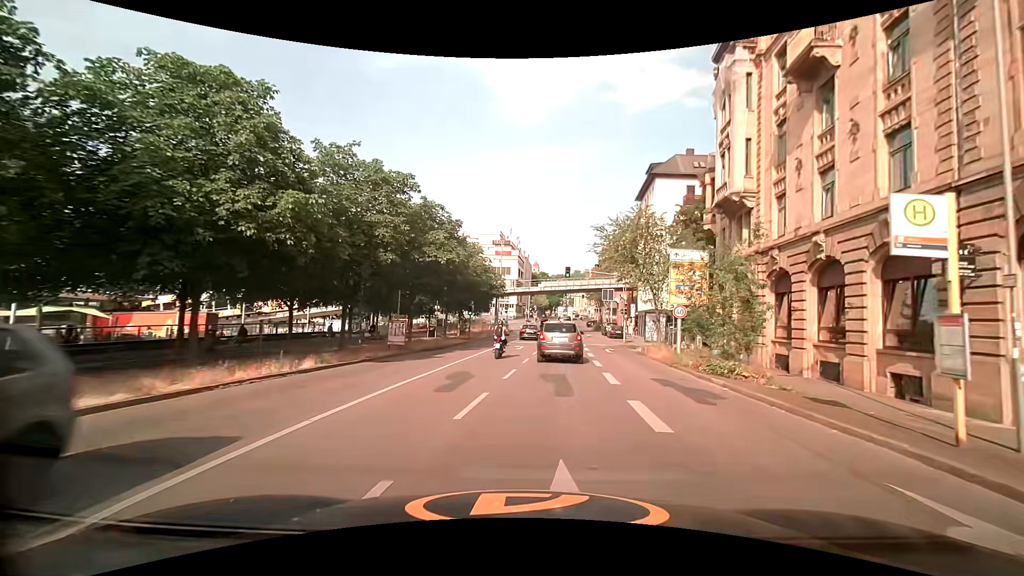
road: tertiary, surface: asphalt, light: Day
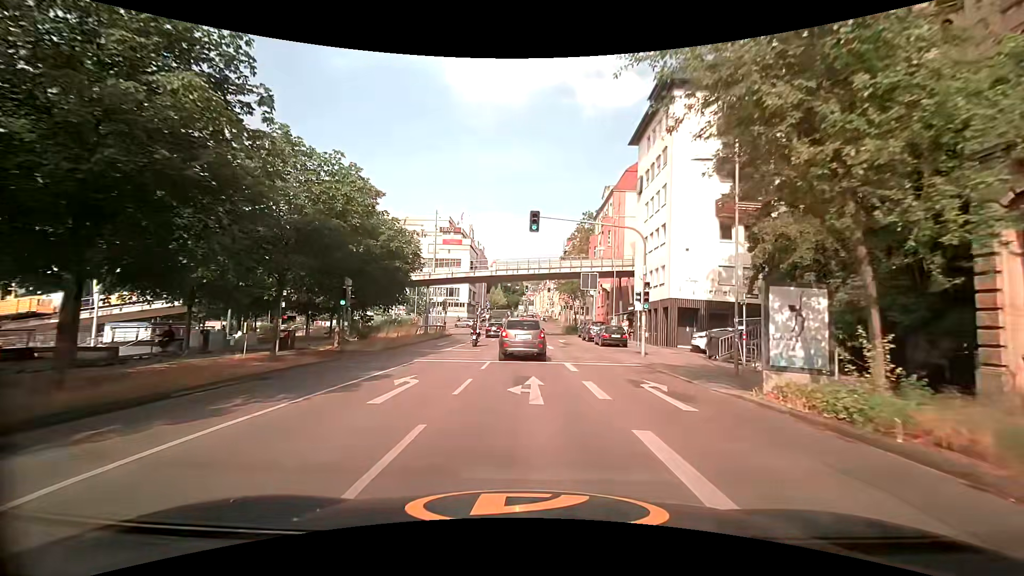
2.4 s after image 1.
(+1.4, +21.6) m; +7°
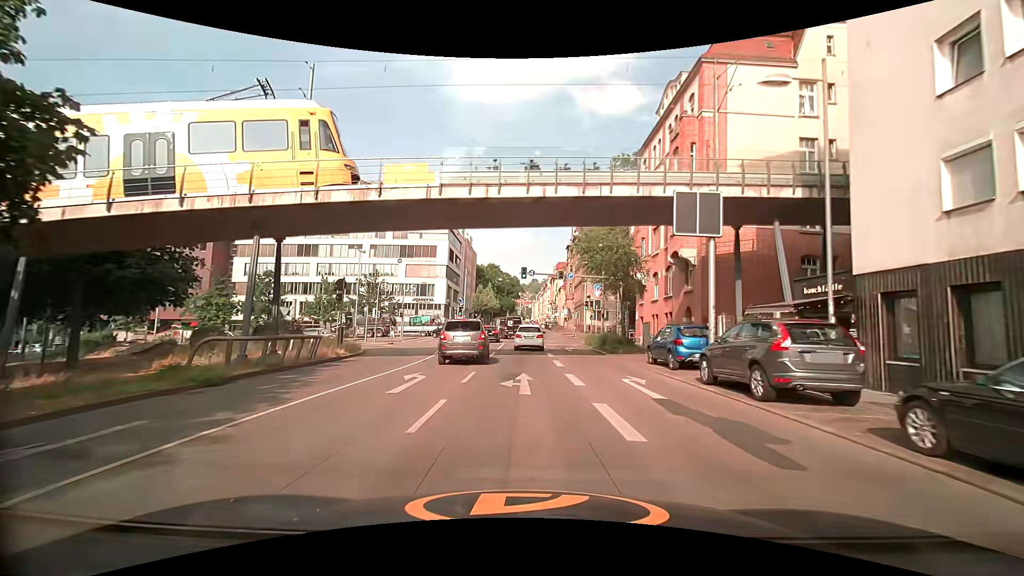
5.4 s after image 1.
(-1.2, +29.0) m; -2°
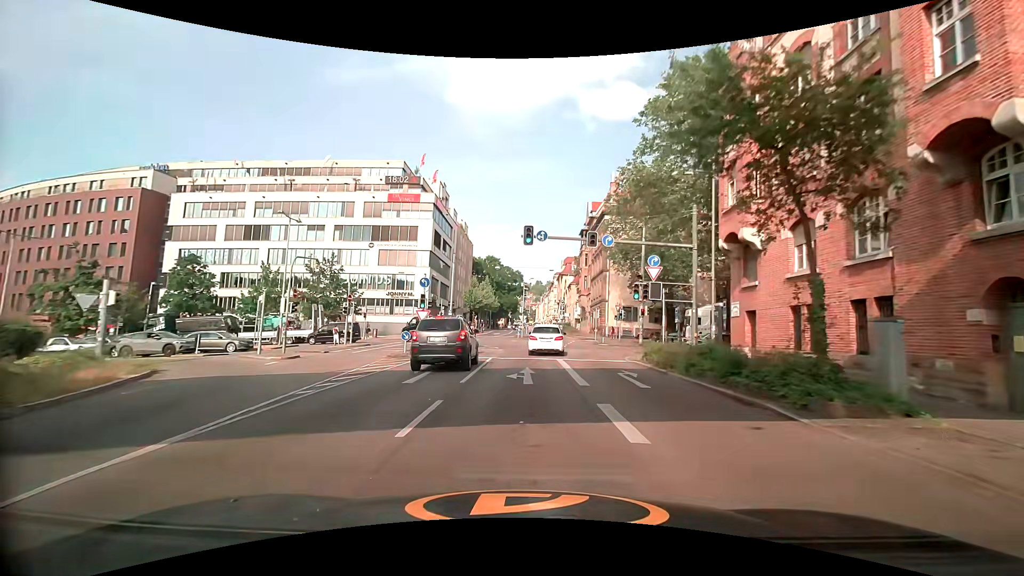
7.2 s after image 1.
(-0.1, +18.2) m; -2°
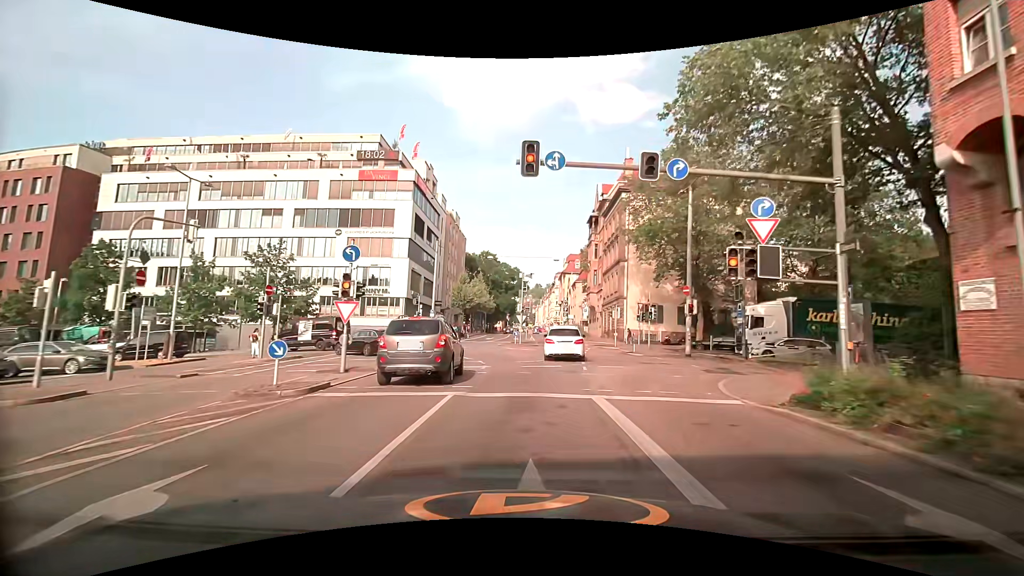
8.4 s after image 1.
(+0.3, +11.9) m; +2°
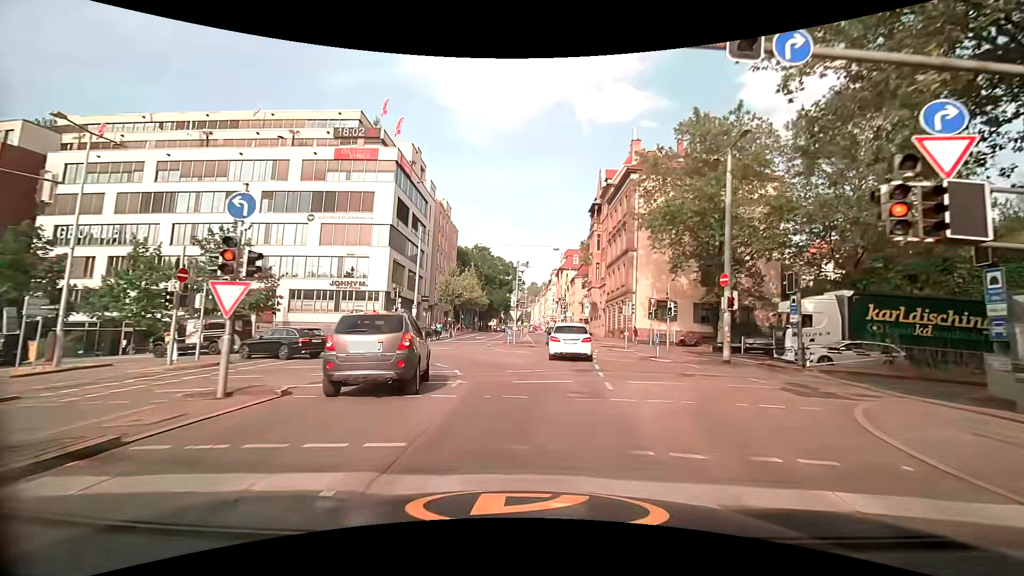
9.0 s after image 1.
(0.0, +6.2) m; 0°
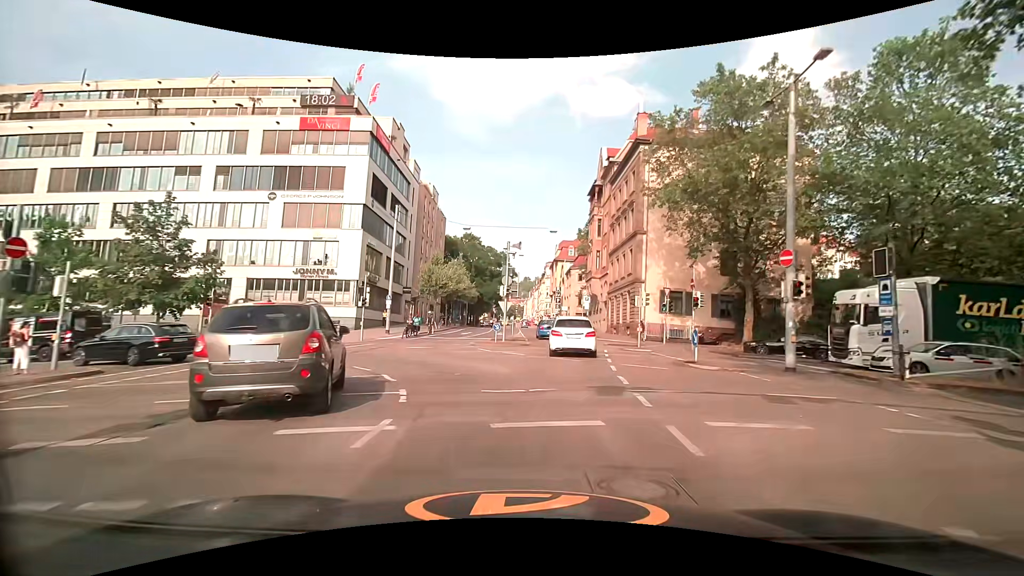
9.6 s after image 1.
(0.0, +6.1) m; 0°
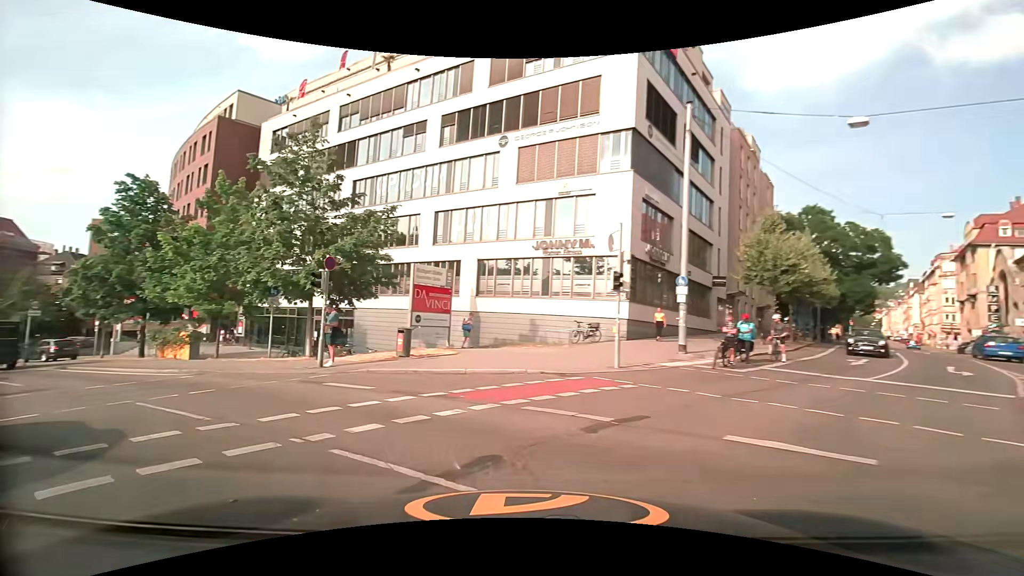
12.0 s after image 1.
(-3.3, +18.8) m; -33°
